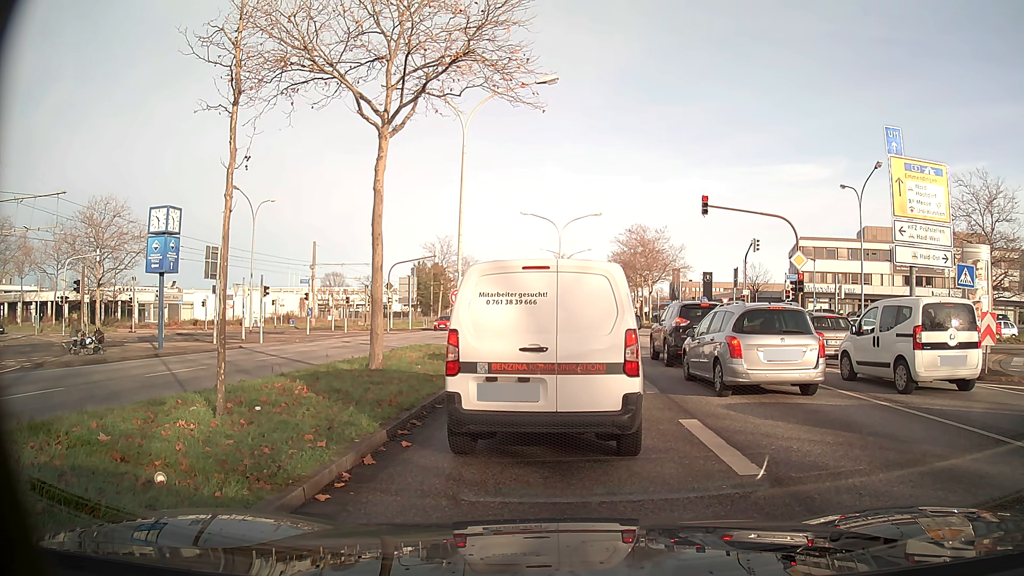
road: primary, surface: asphalt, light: Day
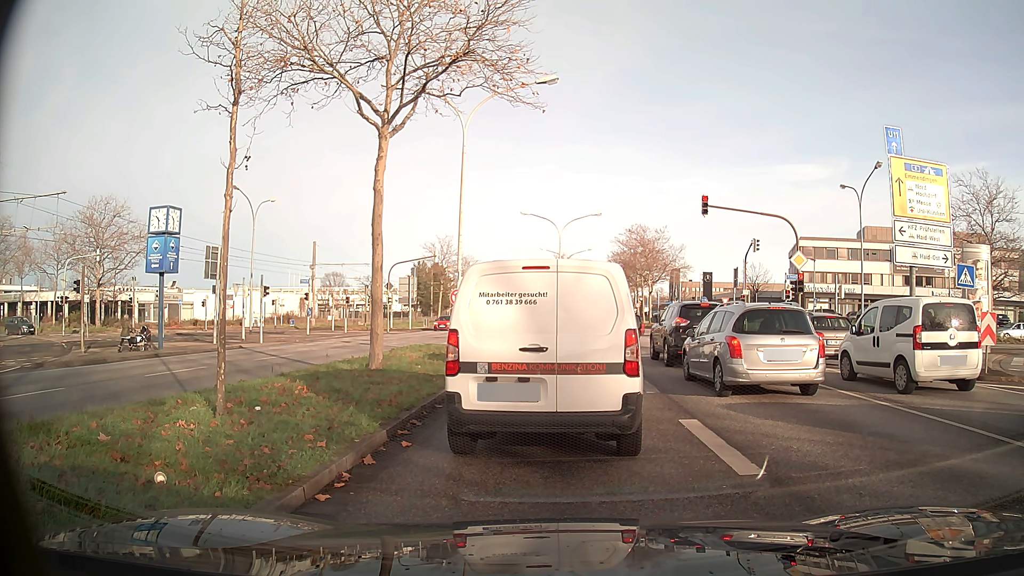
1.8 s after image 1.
(0.0, 0.0) m; 0°
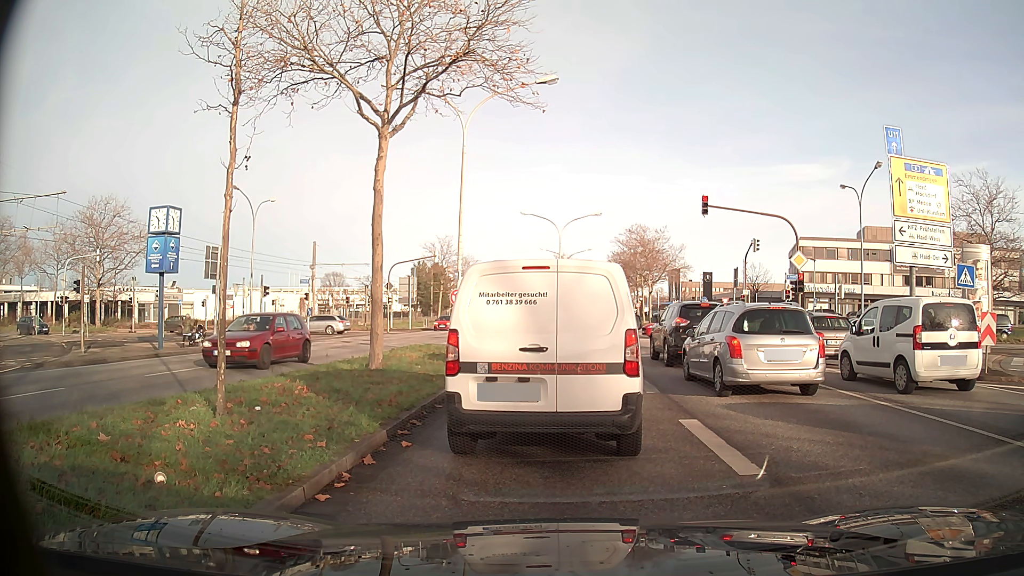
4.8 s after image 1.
(0.0, 0.0) m; 0°
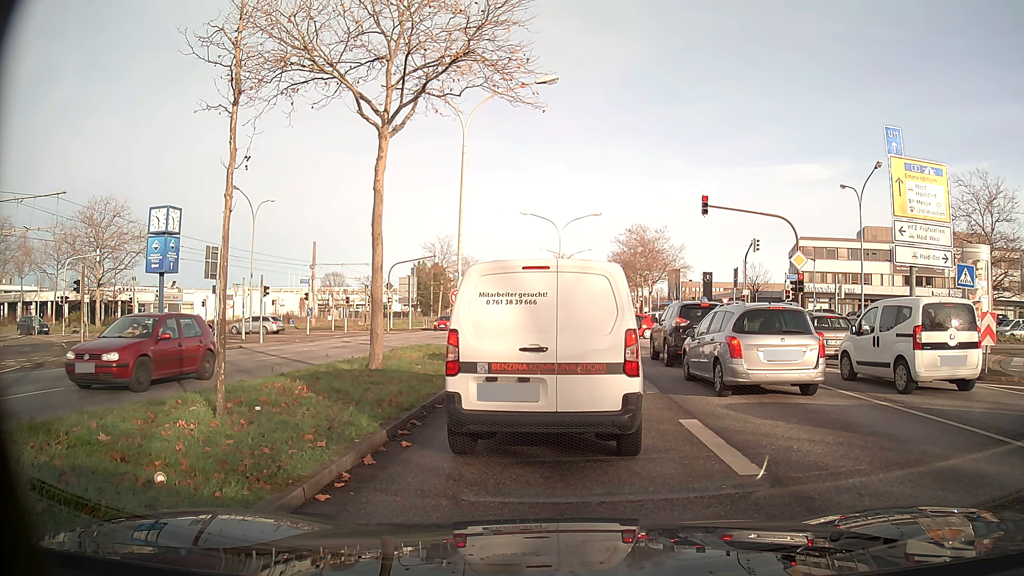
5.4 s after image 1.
(0.0, 0.0) m; 0°
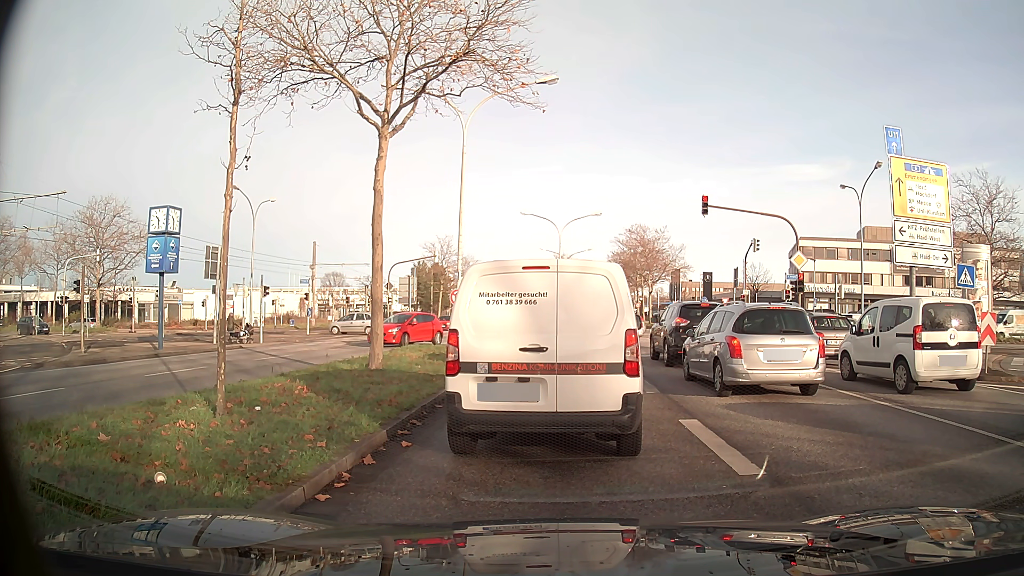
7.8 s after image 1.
(0.0, 0.0) m; 0°
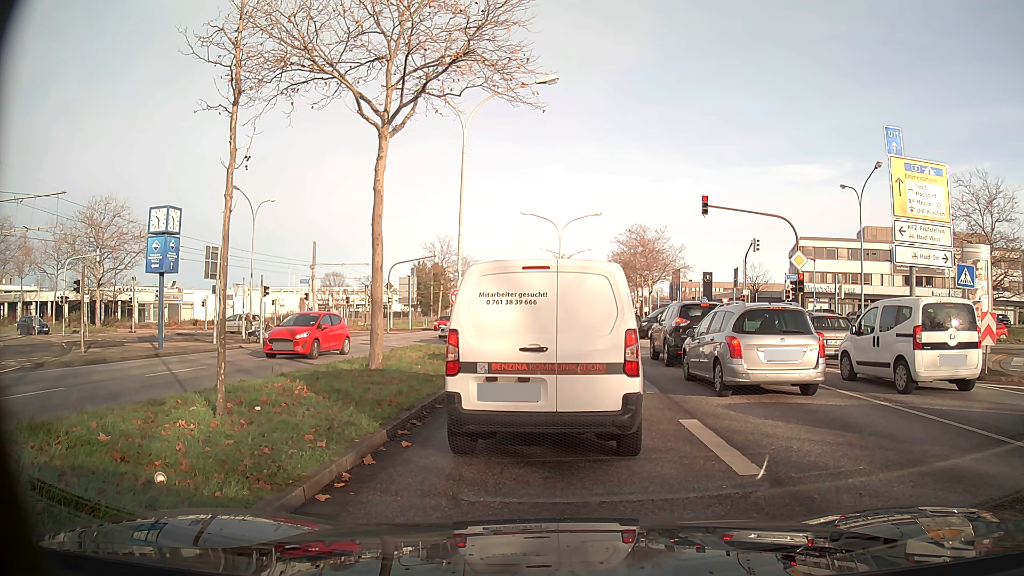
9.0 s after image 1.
(0.0, 0.0) m; 0°
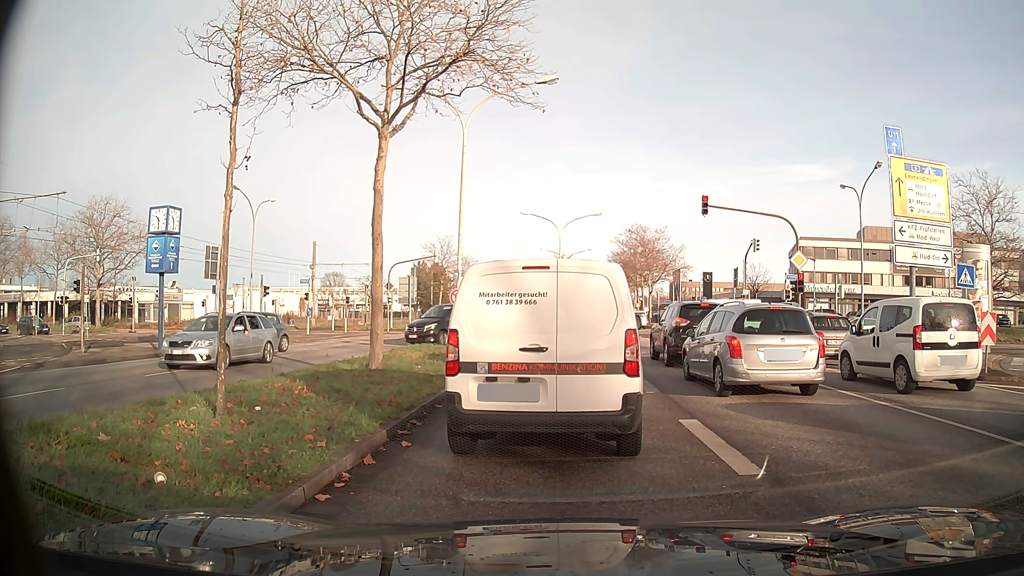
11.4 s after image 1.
(0.0, 0.0) m; 0°
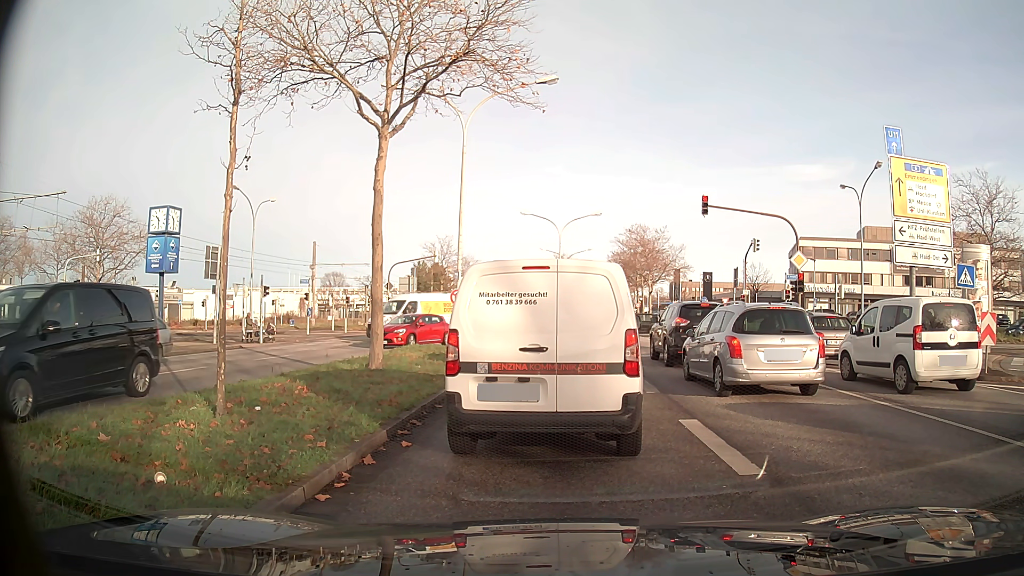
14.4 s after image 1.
(0.0, 0.0) m; 0°
(0, +10) (0, +20) (-1, +30) (-7, +38) (-15, +44) (-24, +47) (-34, +49) (-44, +50) (-54, +52) (-64, +52) m
